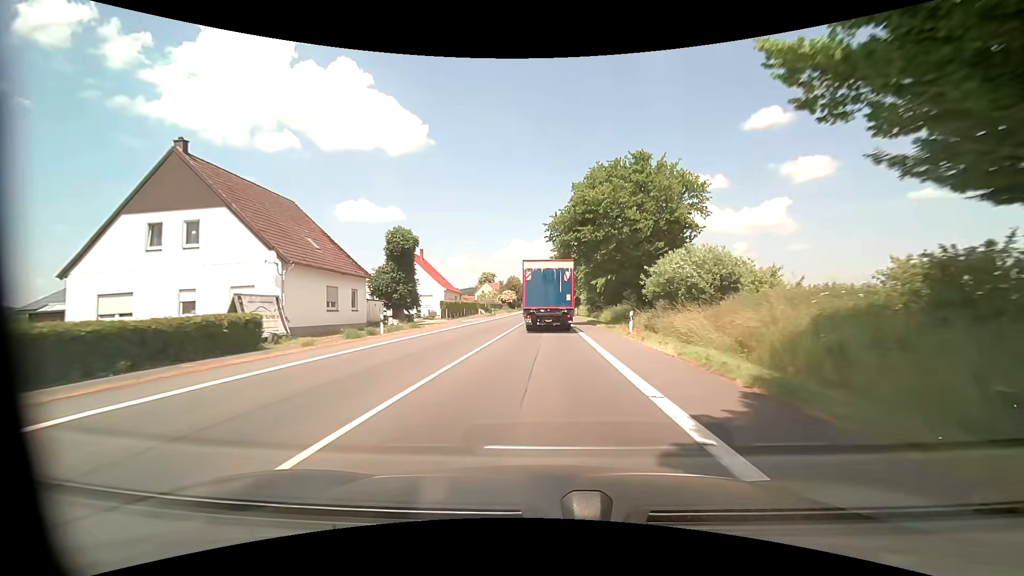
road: primary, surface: asphalt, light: Day
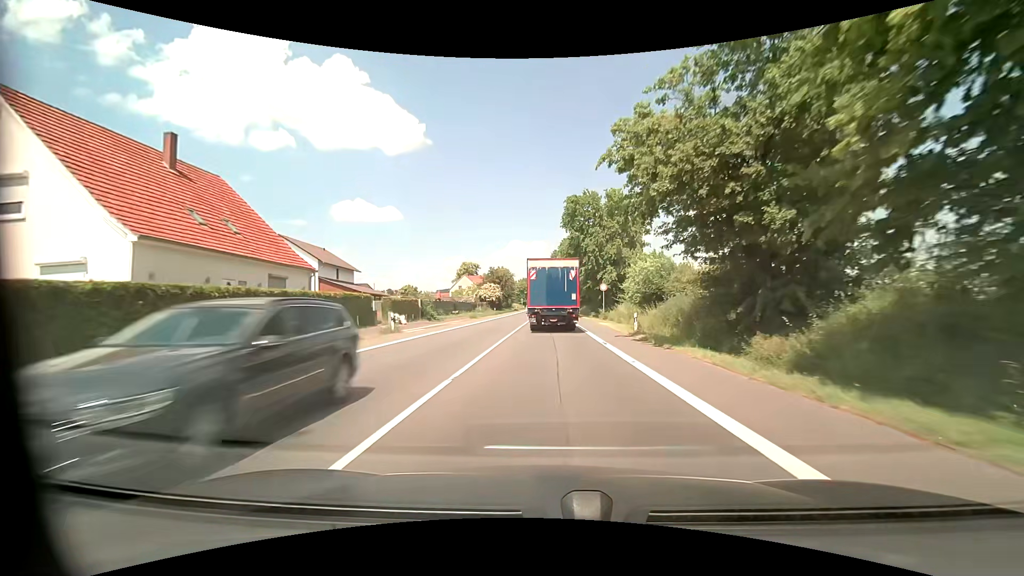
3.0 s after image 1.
(+0.2, +49.6) m; 0°
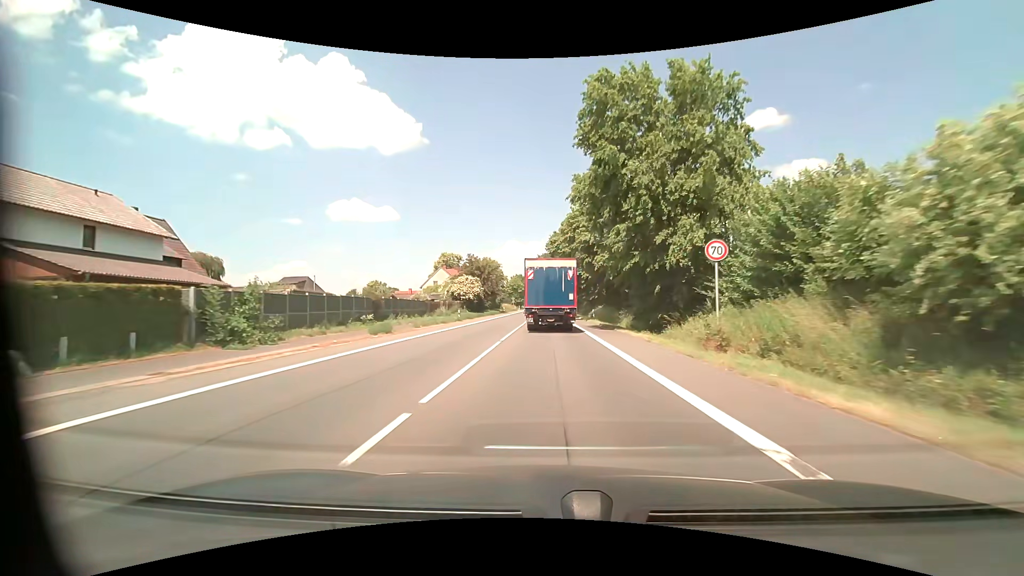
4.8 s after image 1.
(+0.1, +29.5) m; 0°
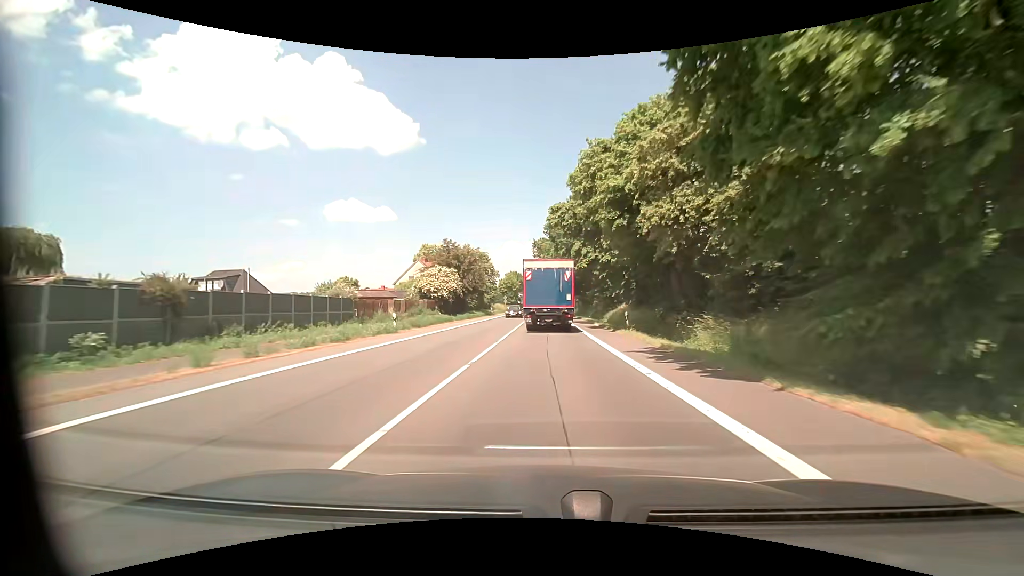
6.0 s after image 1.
(+0.1, +19.5) m; 0°
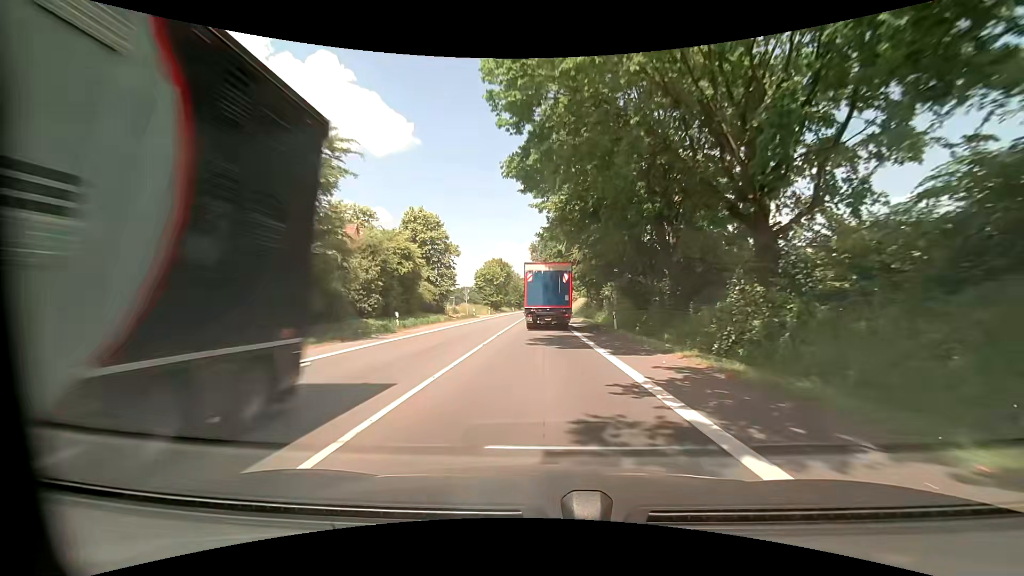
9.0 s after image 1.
(+0.2, +48.5) m; 0°
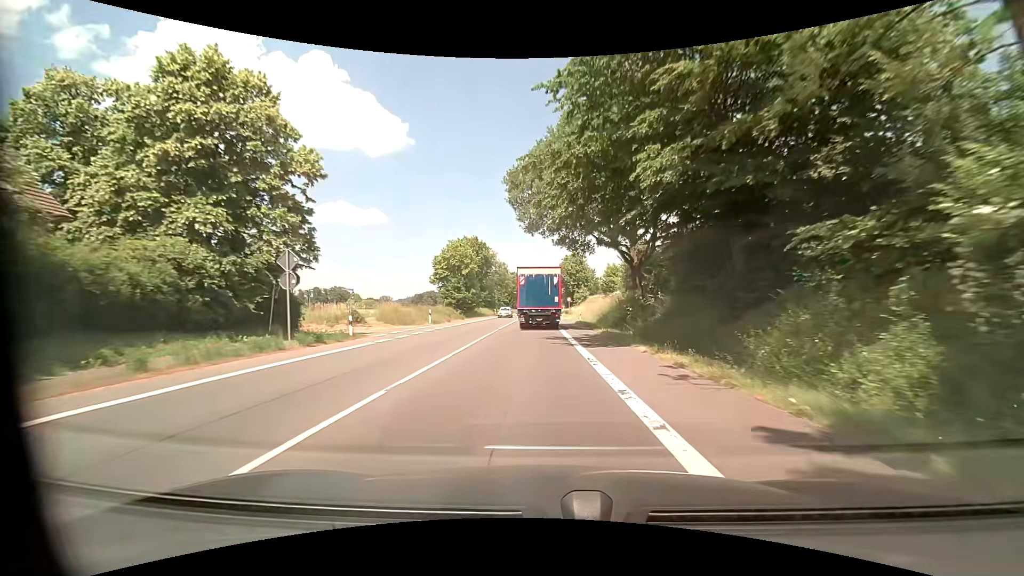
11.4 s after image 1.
(+0.3, +39.0) m; +1°
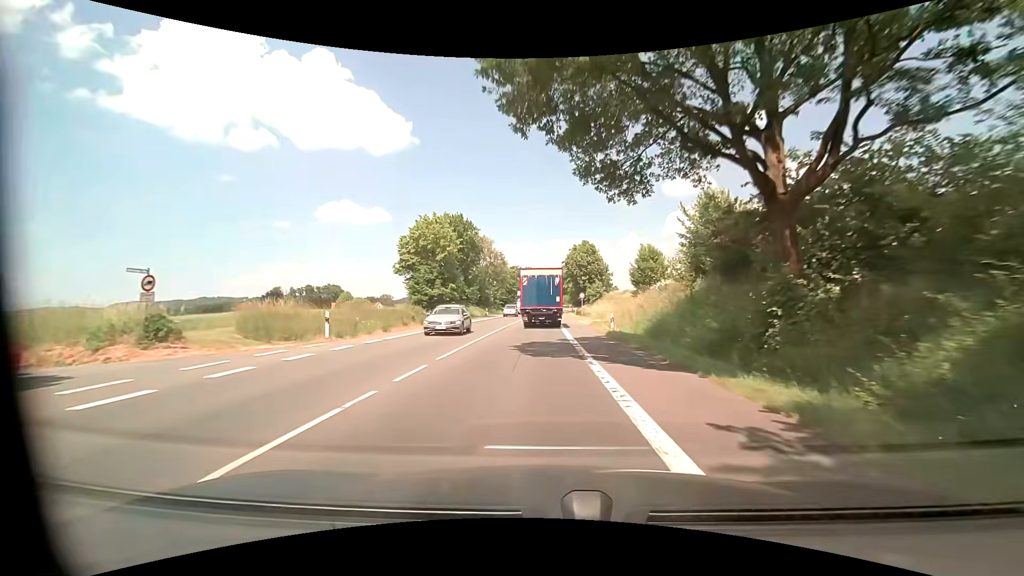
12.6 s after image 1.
(-0.1, +19.4) m; -1°
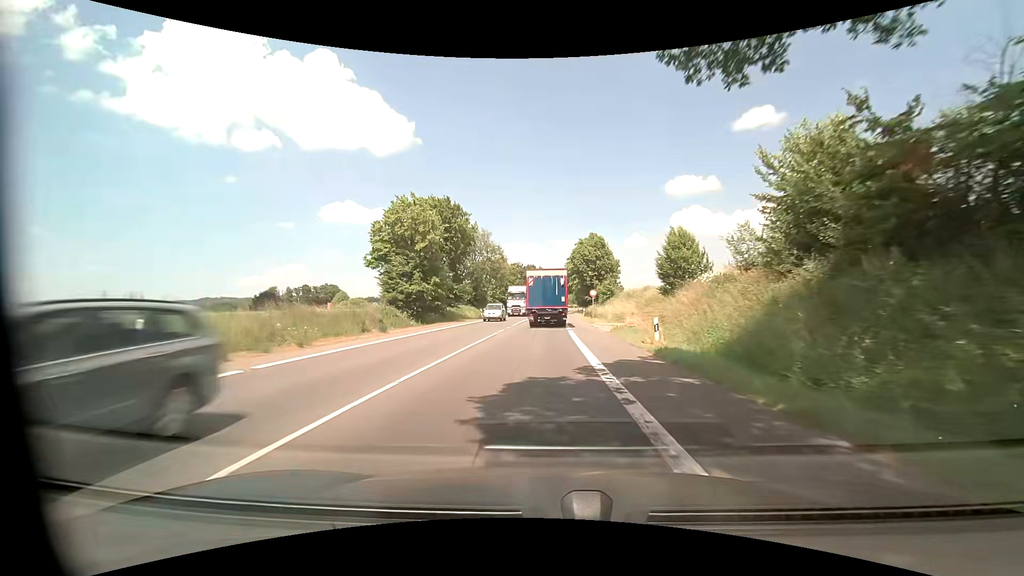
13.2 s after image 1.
(0.0, +9.7) m; 0°
(0, +10) (0, +20) (0, +30) (0, +40) (0, +50) (0, +60) (0, +70) (+1, +80) (+1, +90) (+2, +100) m
